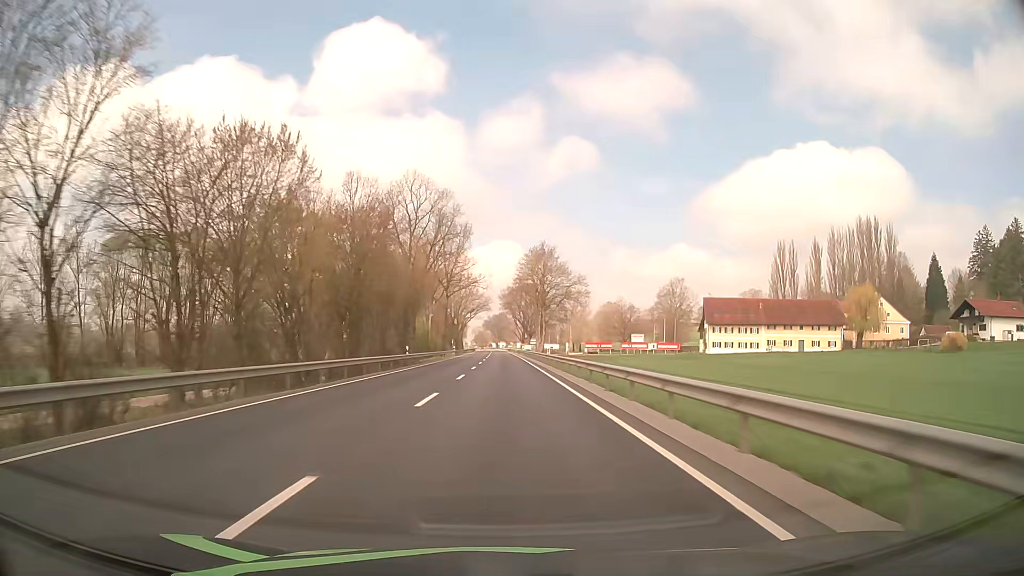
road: primary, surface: asphalt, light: Day
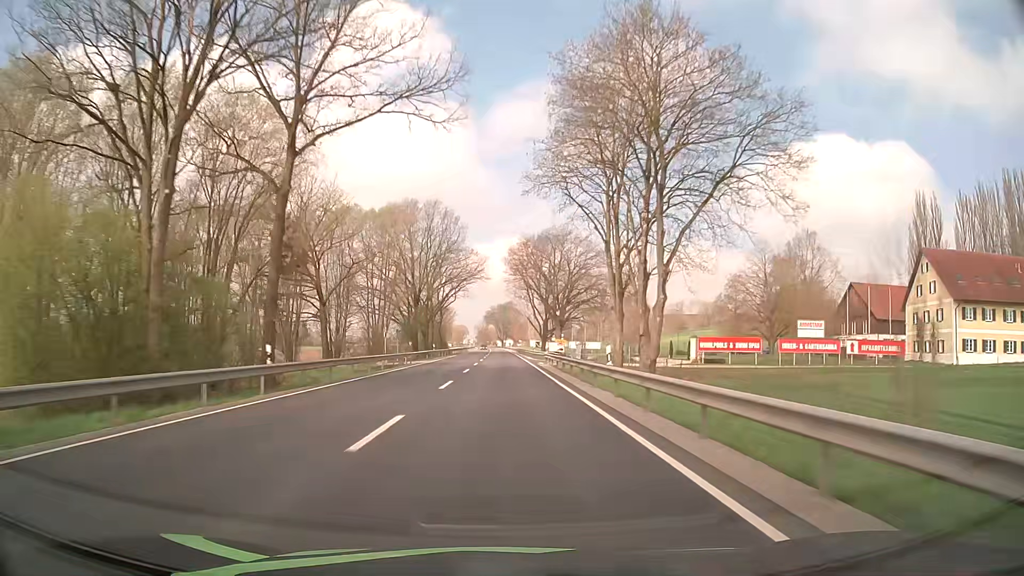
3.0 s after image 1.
(-0.3, +79.0) m; -1°
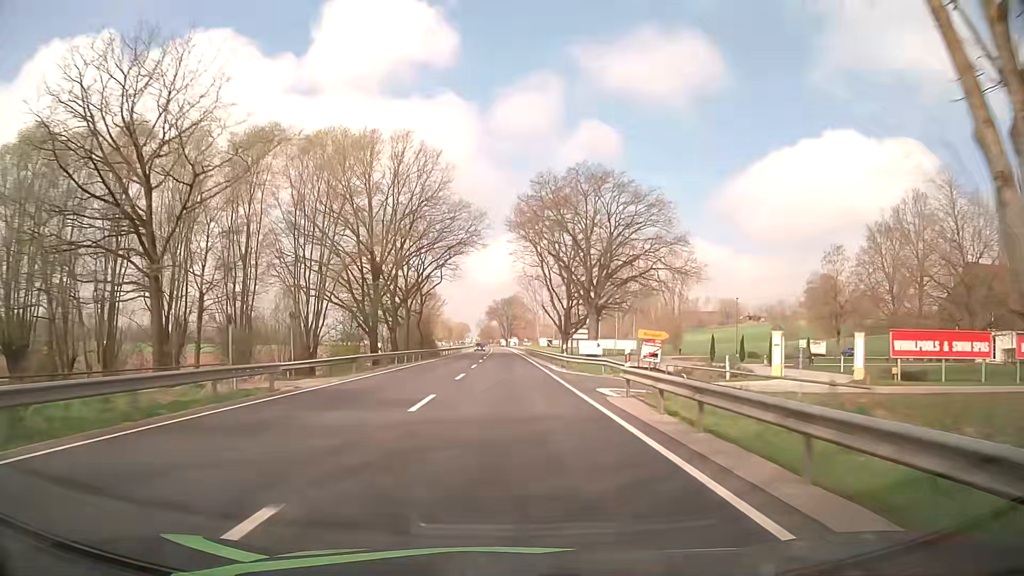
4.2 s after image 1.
(-0.1, +31.6) m; 0°
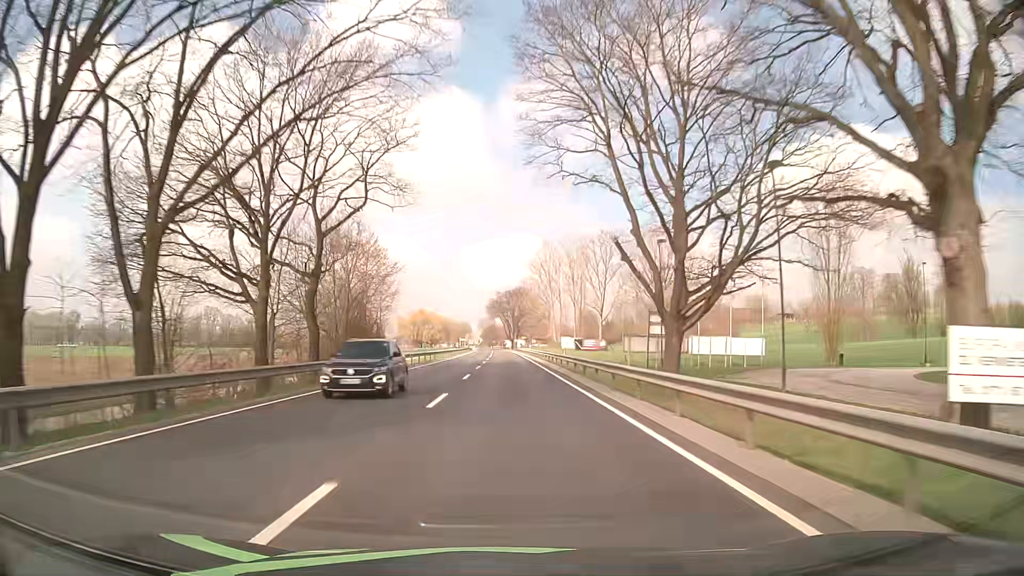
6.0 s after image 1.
(-0.3, +47.4) m; -1°
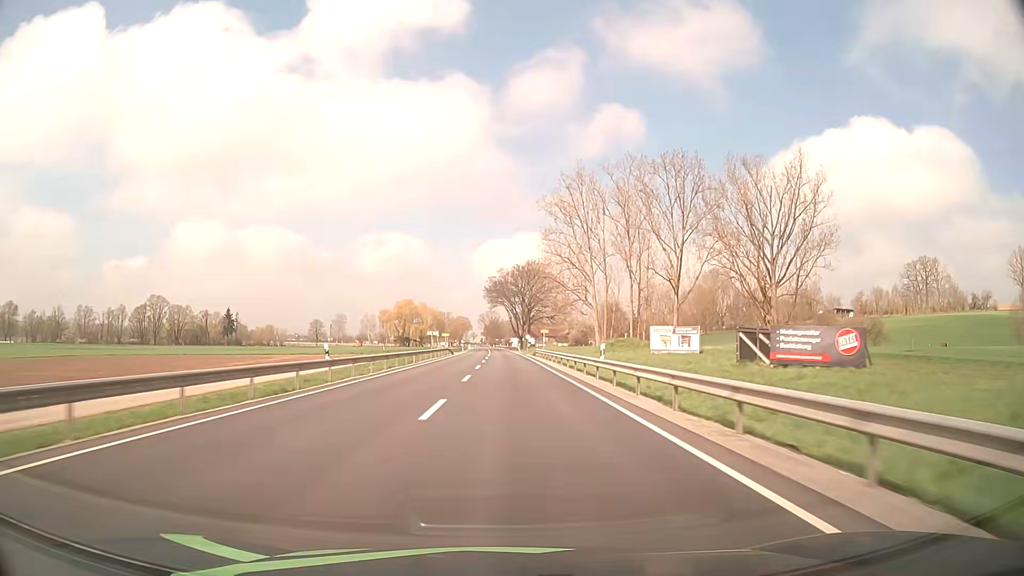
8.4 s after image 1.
(-0.3, +63.2) m; -1°
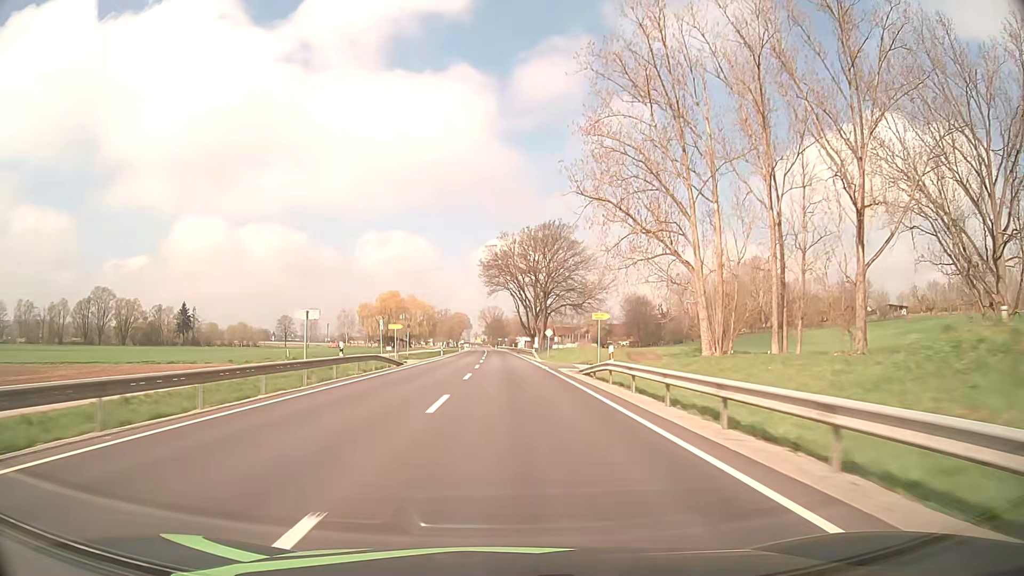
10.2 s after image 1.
(-0.1, +47.4) m; 0°
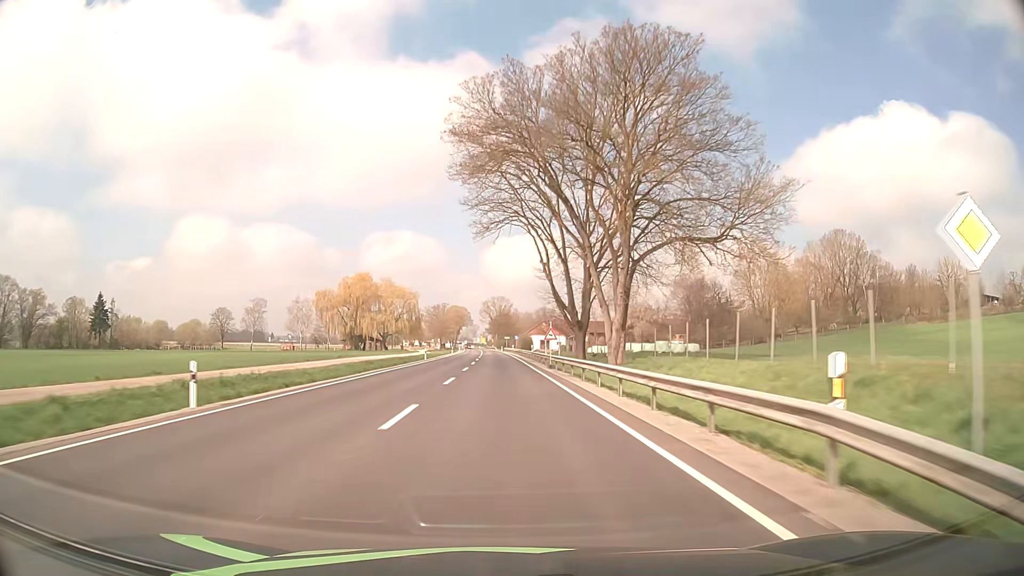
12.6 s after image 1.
(-0.2, +63.1) m; -1°
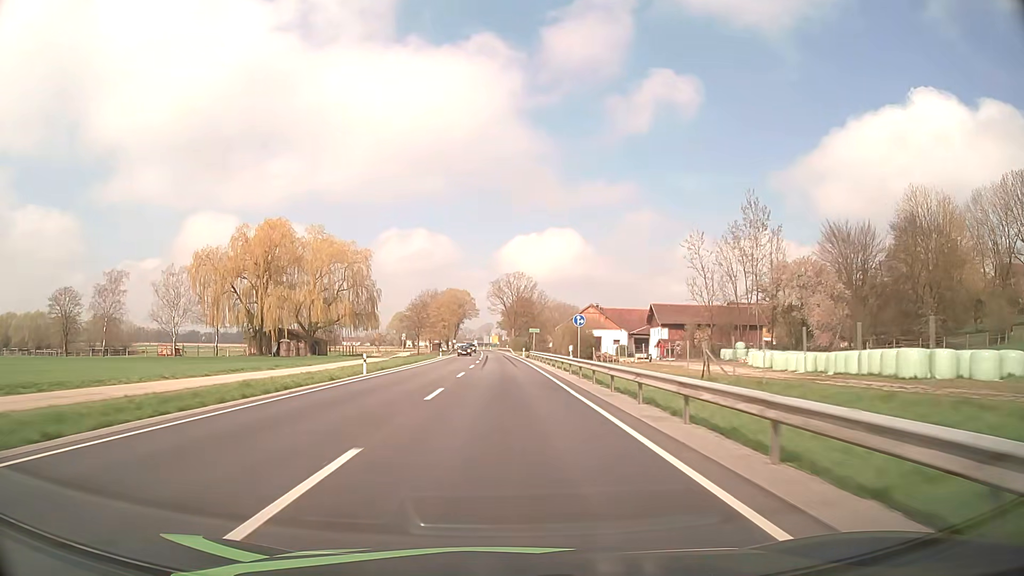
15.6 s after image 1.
(-1.1, +79.0) m; -1°
(0, +10) (0, +20) (0, +30) (0, +40) (0, +50) (-1, +60) (-1, +70) (-1, +80) (-1, +90) (-1, +100) m
